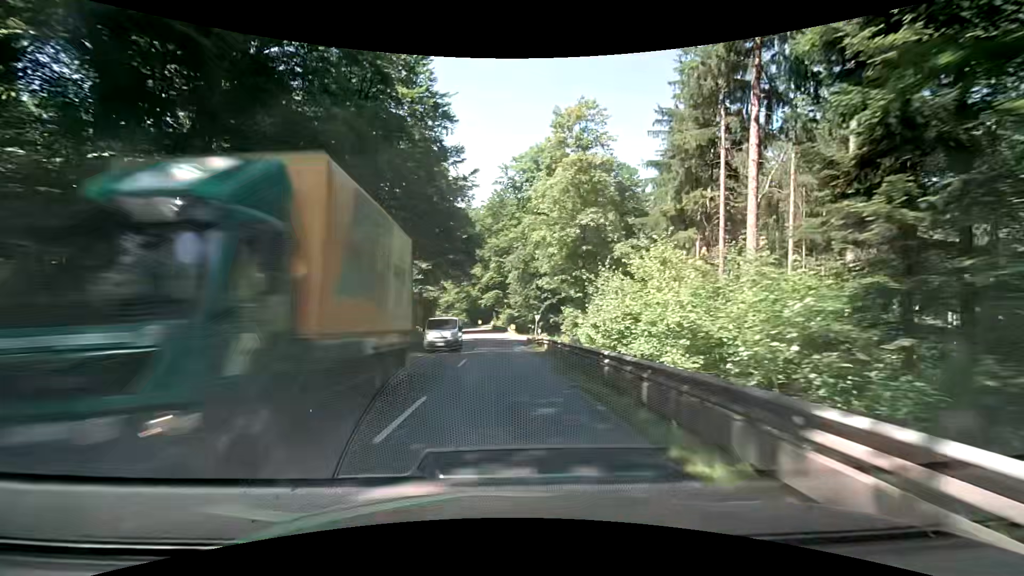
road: secondary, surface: asphalt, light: Day
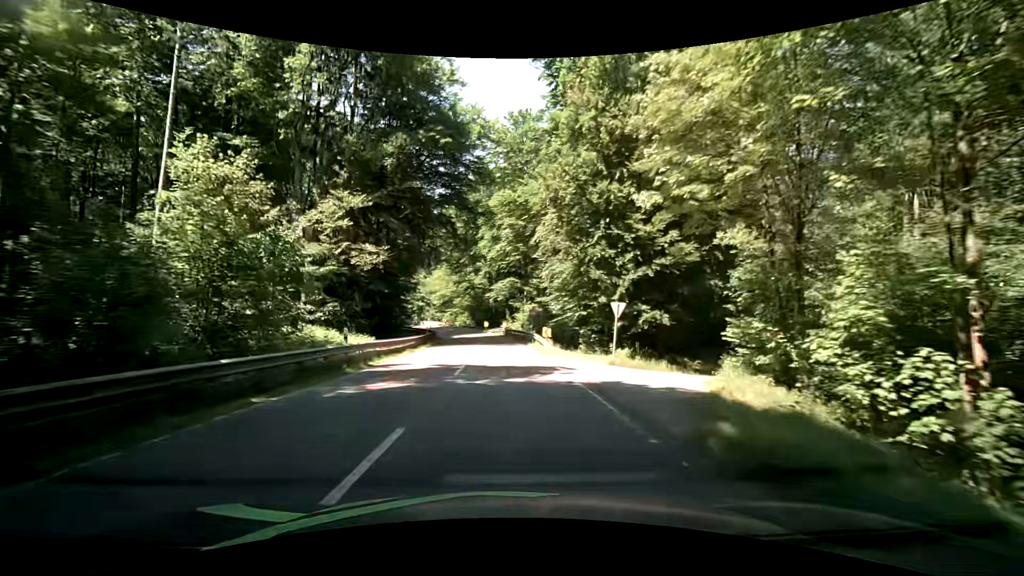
(-0.3, +36.6) m; -2°
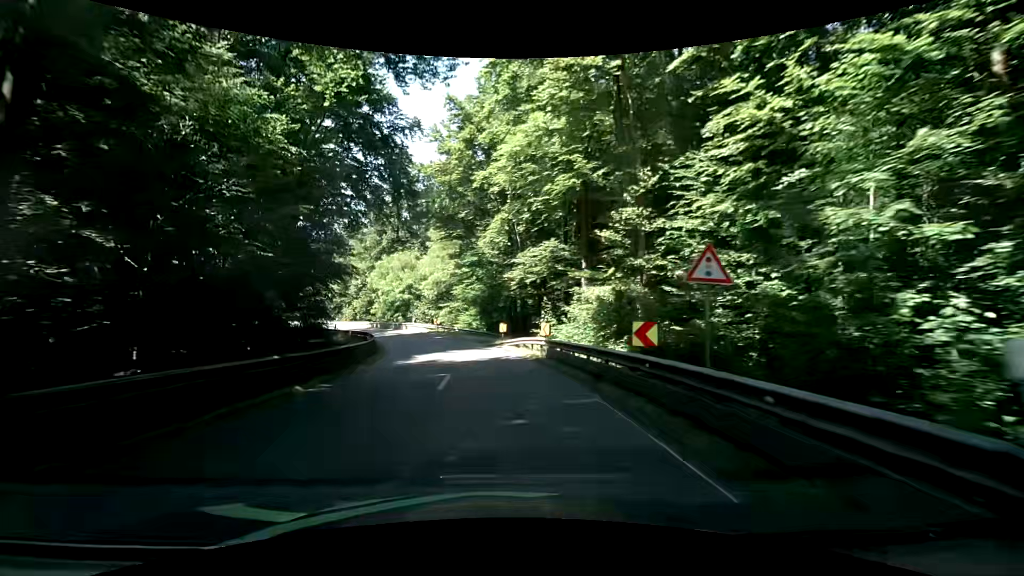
(-0.5, +36.3) m; -3°
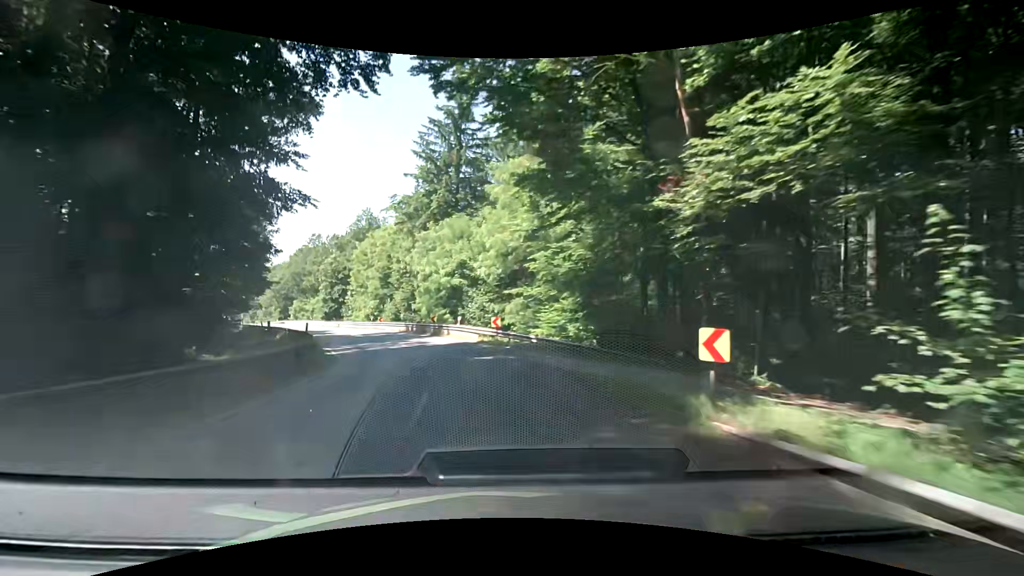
(-1.6, +27.1) m; -10°
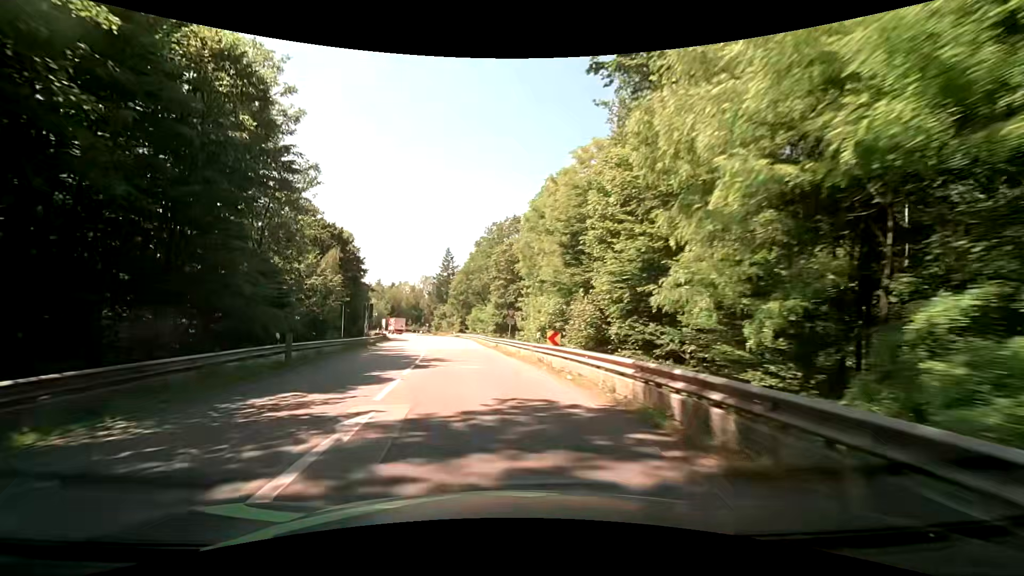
(-6.6, +35.1) m; -22°
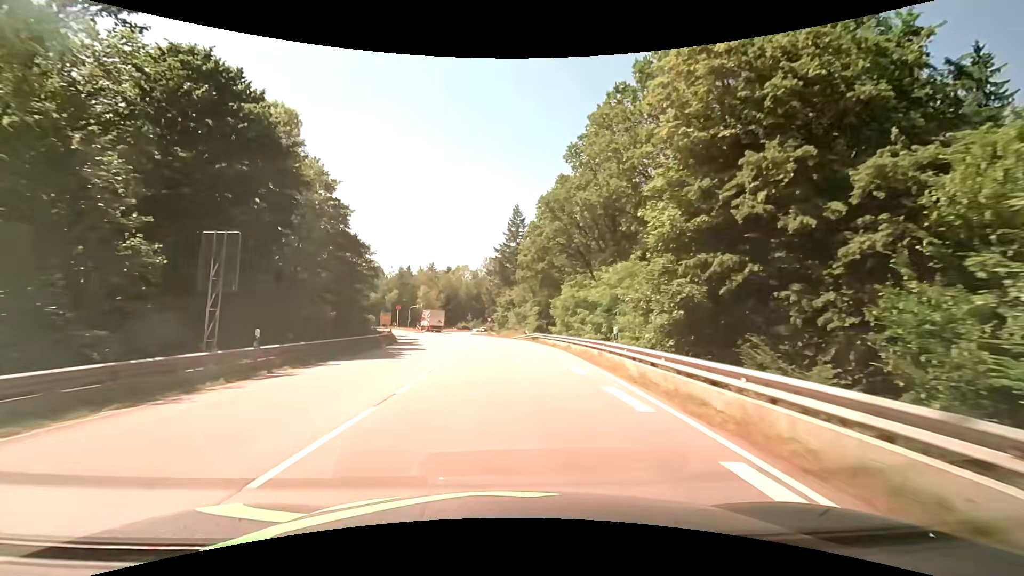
(-5.6, +45.1) m; -10°
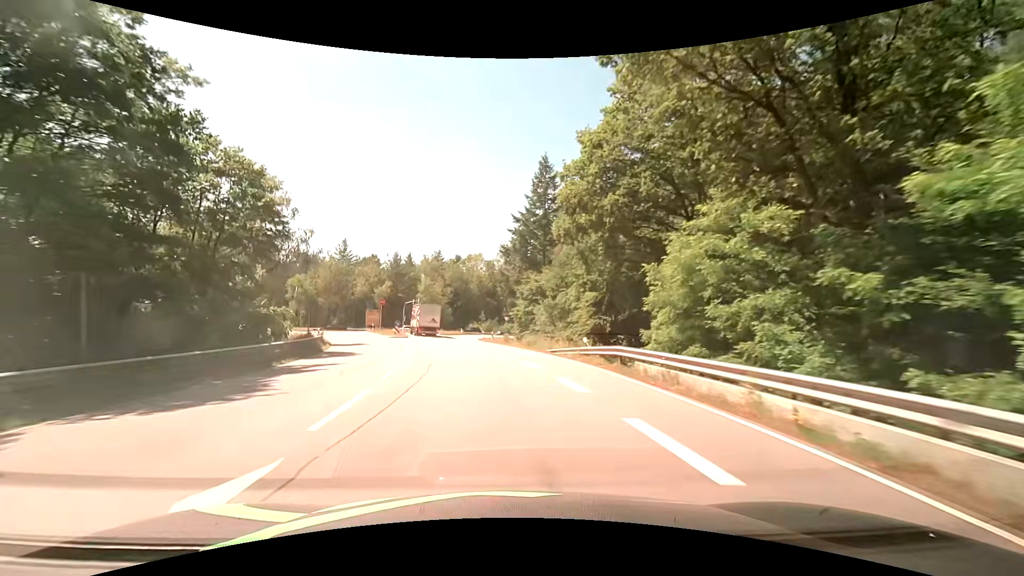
(-0.5, +27.4) m; -2°
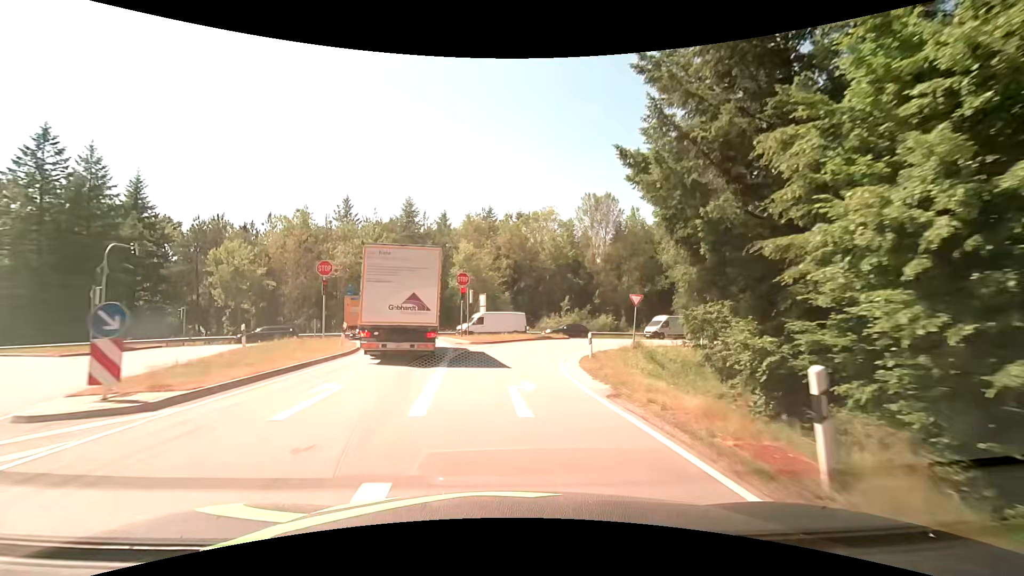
(-3.6, +44.3) m; -8°
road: secondary_link
(0, +10) (+1, +20) (+3, +30) (+8, +38) (+16, +45) (+24, +50) (+33, +54) (+42, +59) (+51, +64) (+59, +69) m
